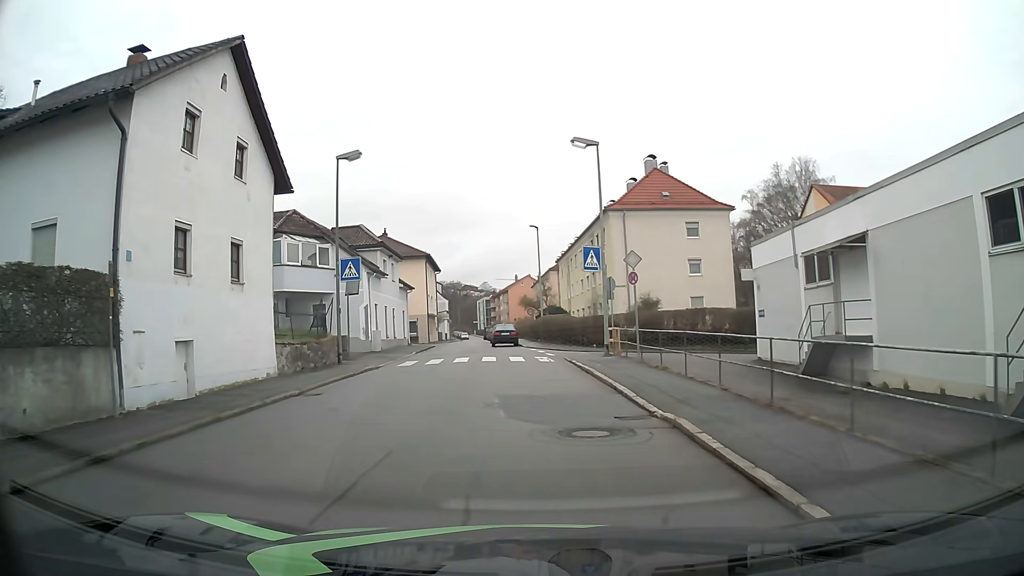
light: Day
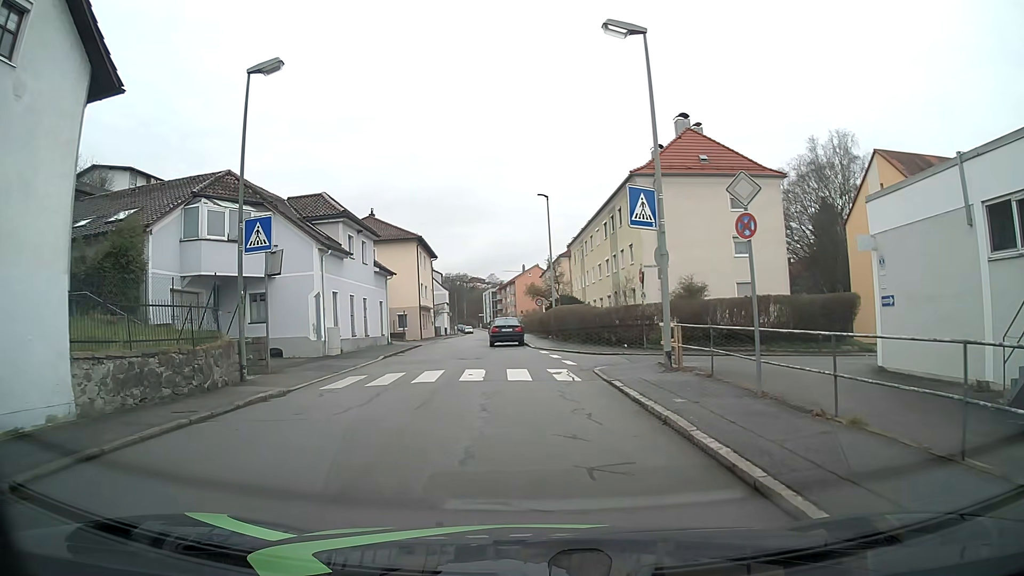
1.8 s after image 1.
(+0.2, +9.5) m; +2°
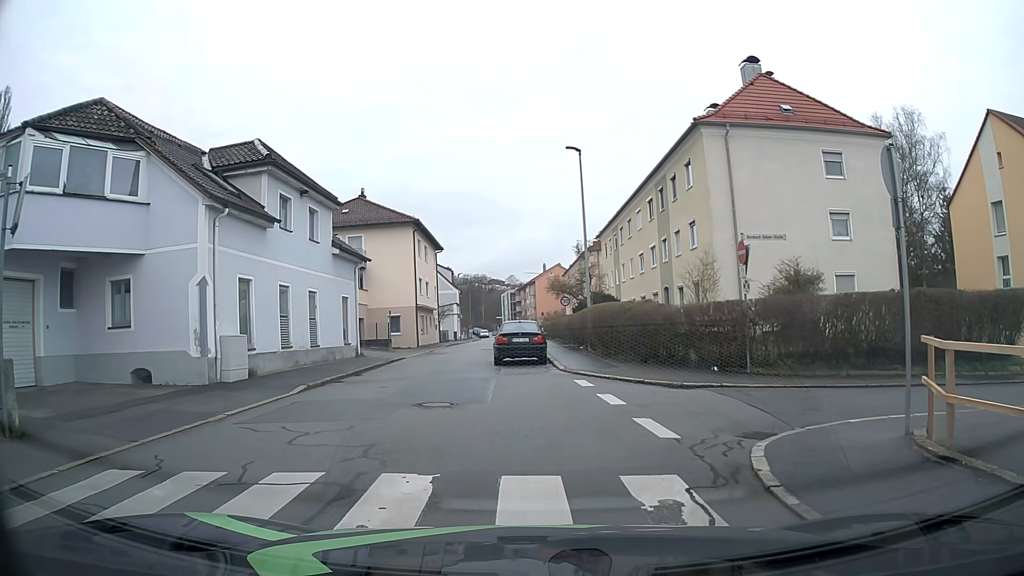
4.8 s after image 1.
(-0.5, +11.1) m; -1°
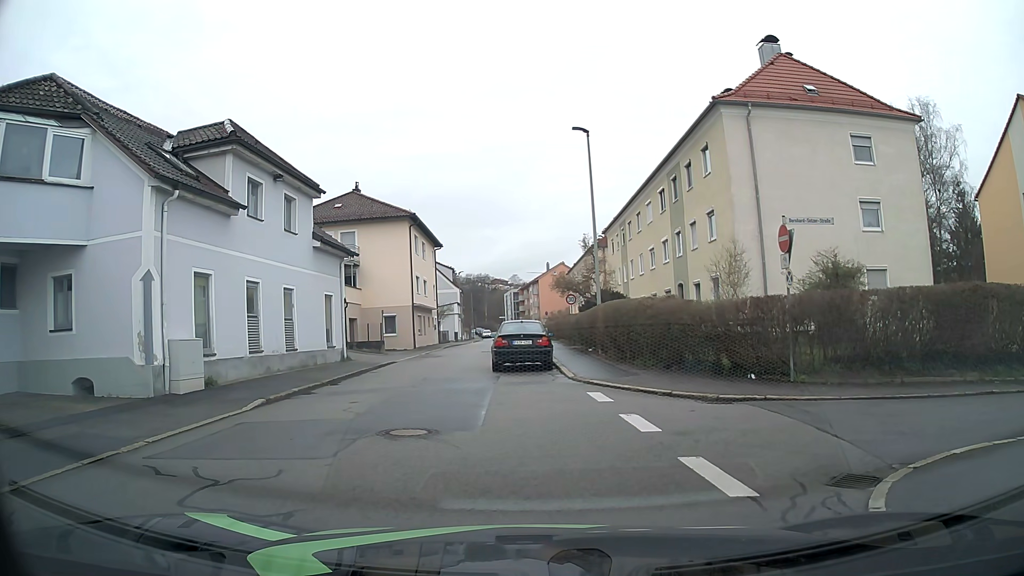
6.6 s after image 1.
(-0.1, +2.5) m; -1°
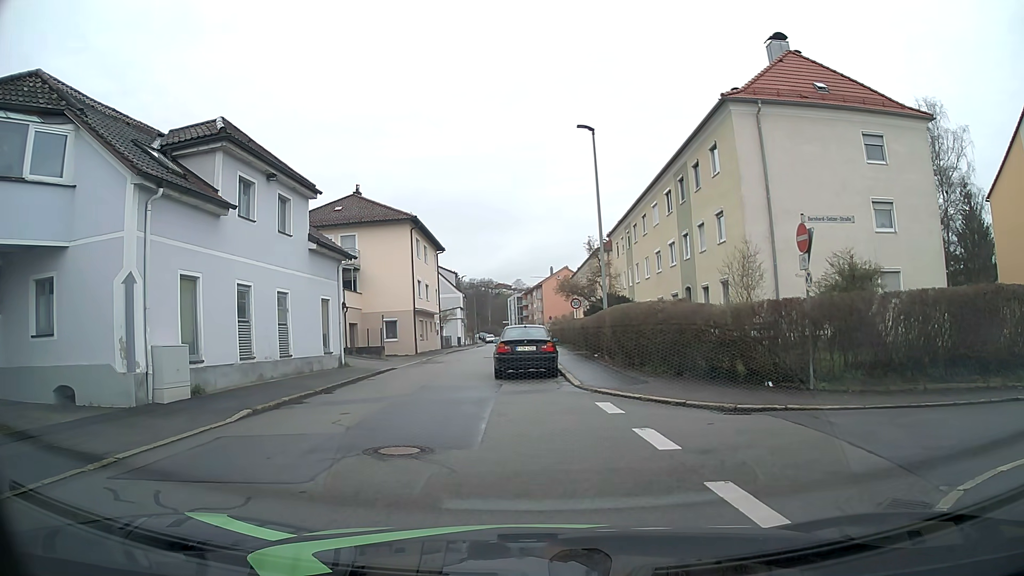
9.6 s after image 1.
(0.0, +1.0) m; -1°
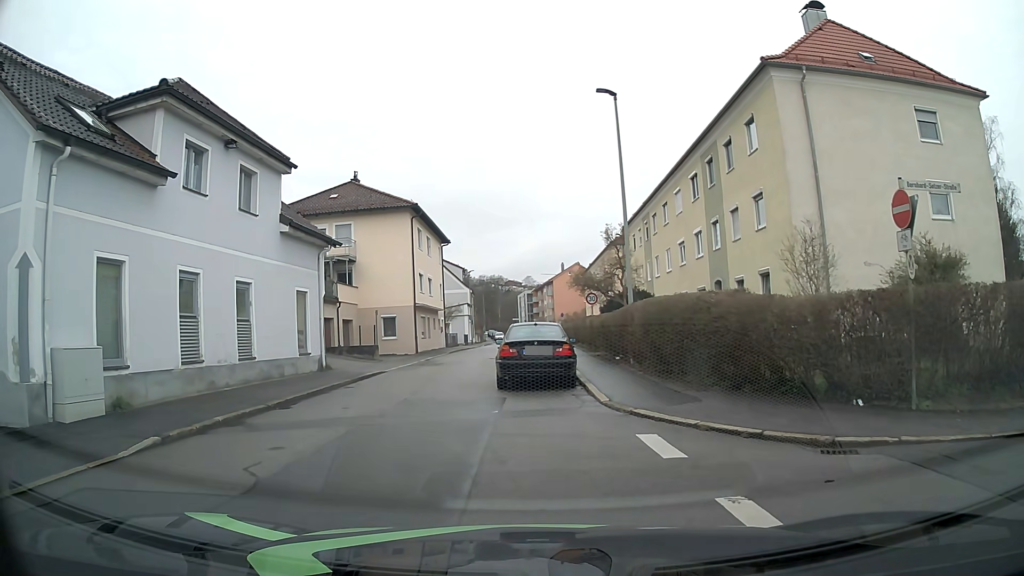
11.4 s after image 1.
(-0.1, +3.8) m; 0°
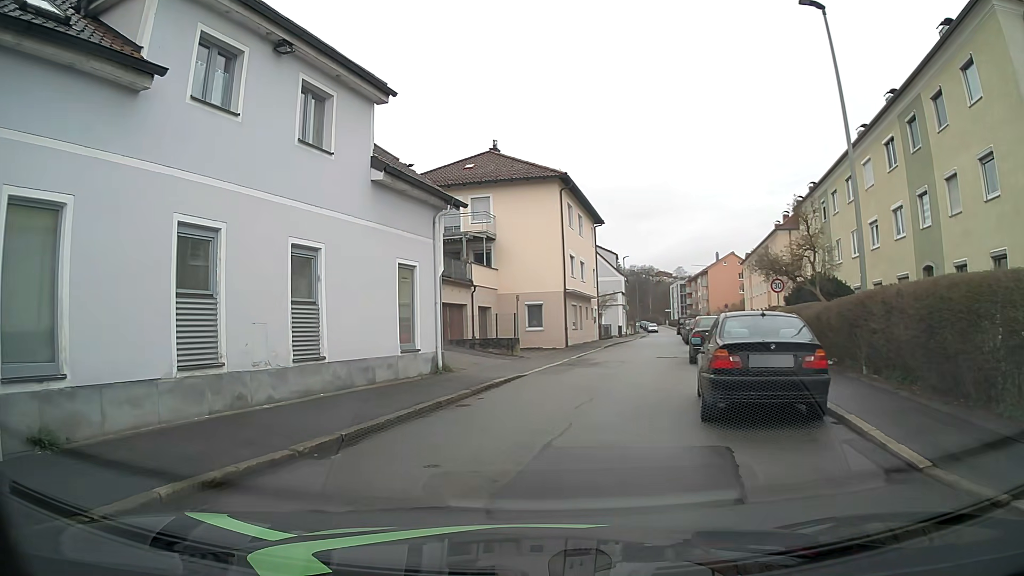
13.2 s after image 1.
(-0.8, +5.9) m; -13°
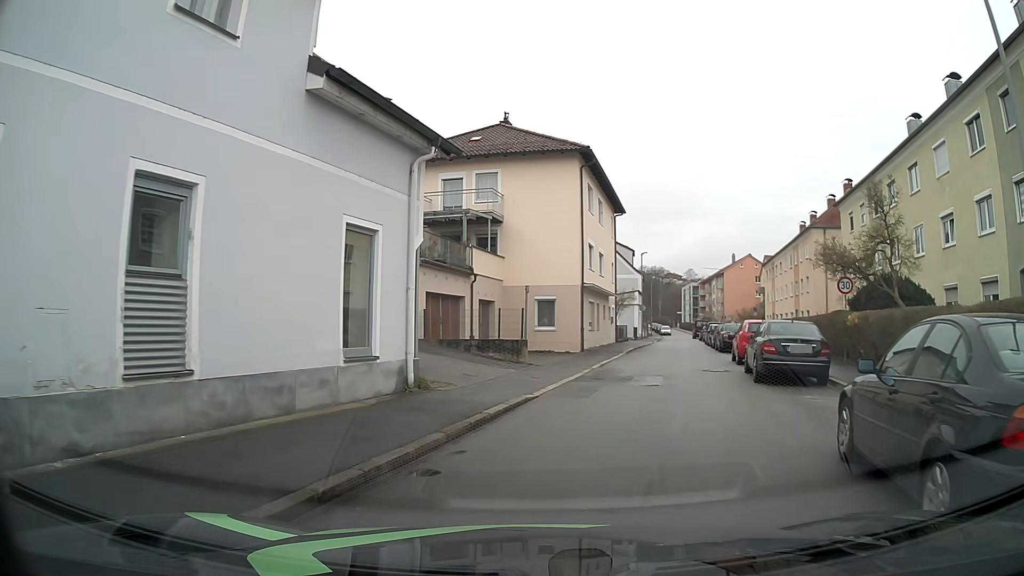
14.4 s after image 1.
(-0.3, +5.5) m; -3°
(+1, +10) (+3, +20) (+6, +29) (+8, +39) (+11, +49) (+13, +58) (+15, +68) (+17, +78) (+20, +88) (+23, +97) m
